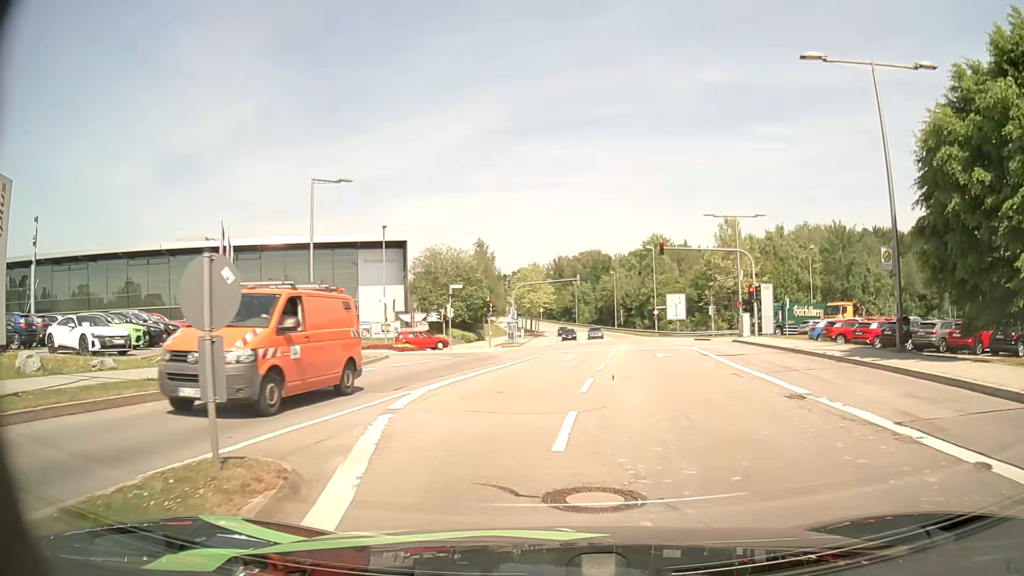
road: secondary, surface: asphalt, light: Day
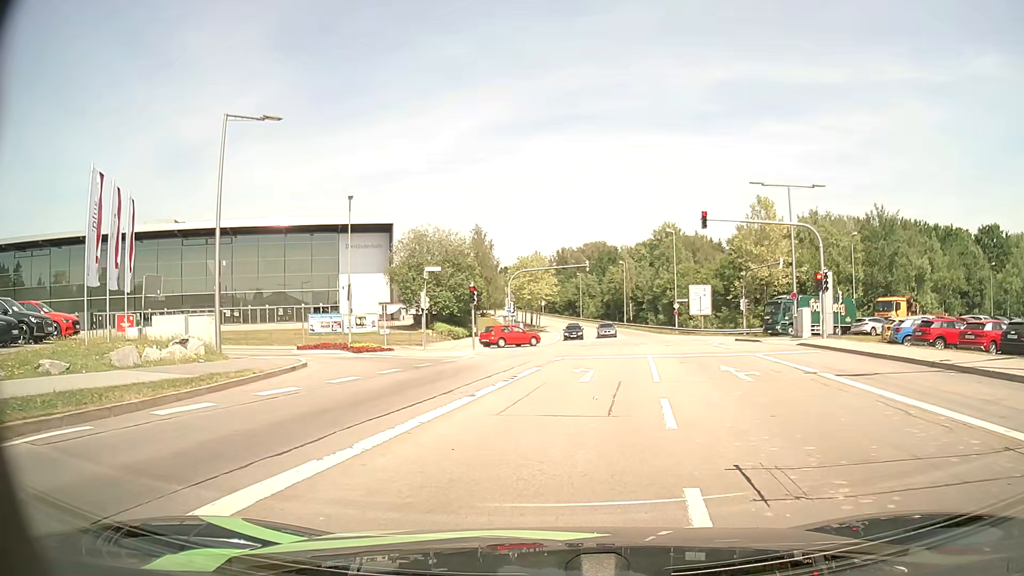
(-0.1, +10.8) m; -1°
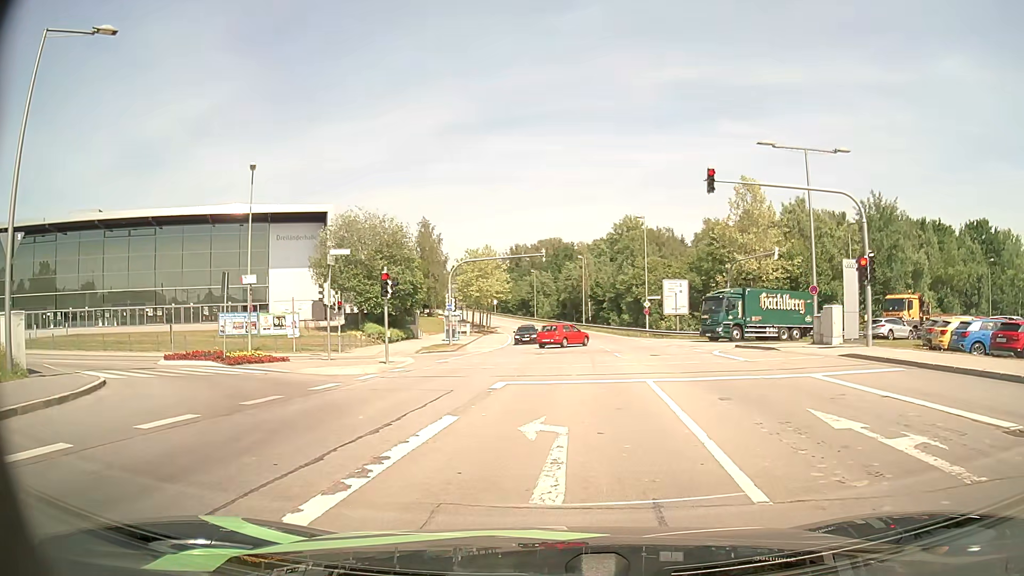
(+0.4, +9.3) m; +5°
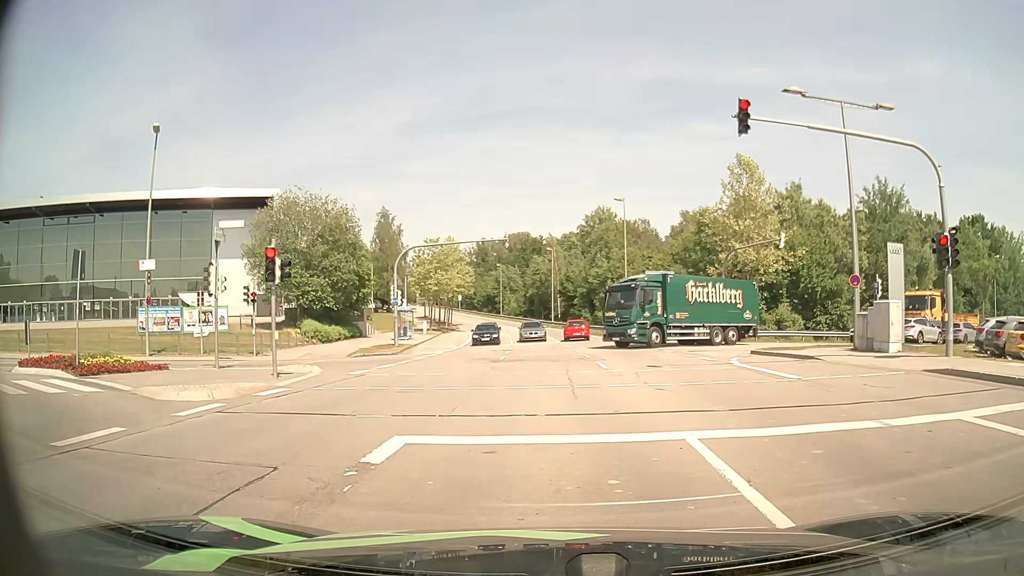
(+0.2, +7.3) m; +2°
(0, +10) (0, +20) (-5, +27) (-15, +25) (-23, +20) (-32, +15) (-41, +10) (-50, +5) (-58, 0) (-67, -4) m
